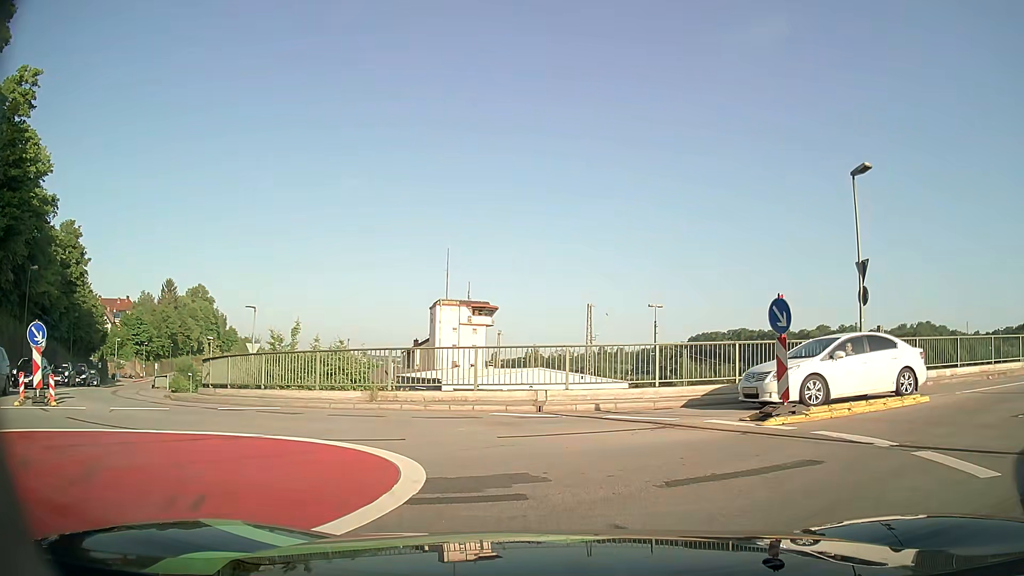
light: Day
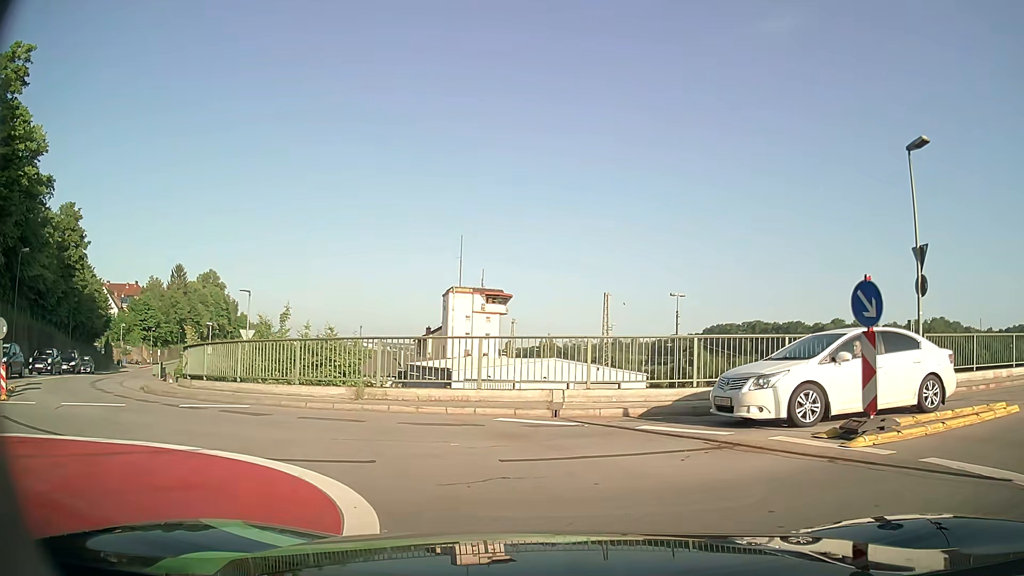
(-0.1, +2.6) m; -1°
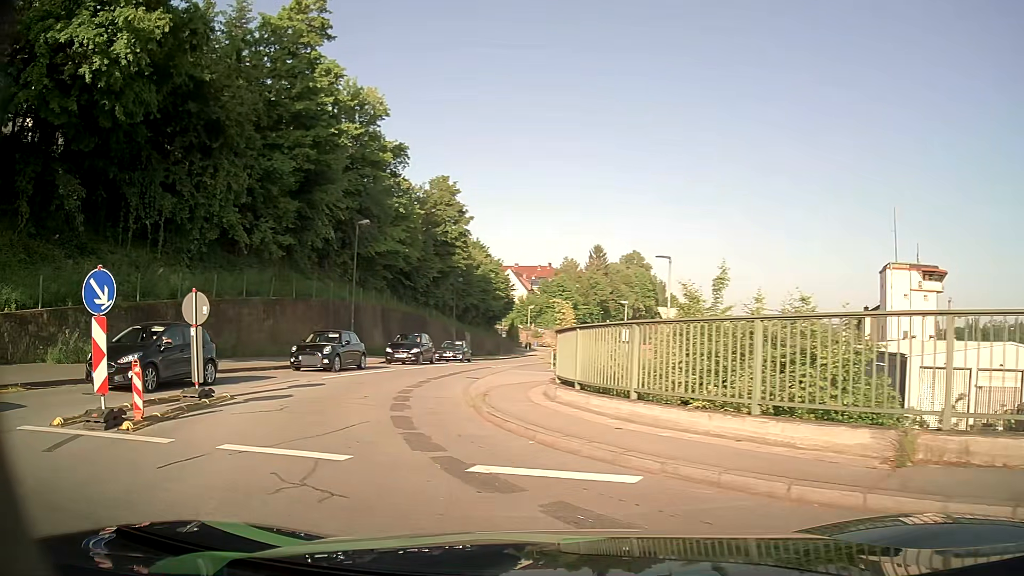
(-2.2, +8.2) m; -36°
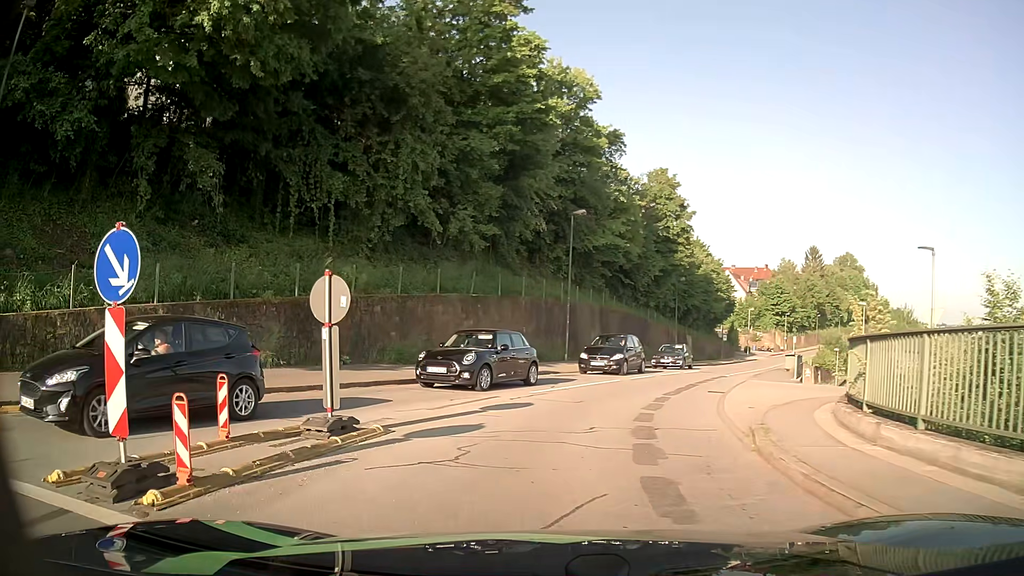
(-0.8, +4.3) m; -19°
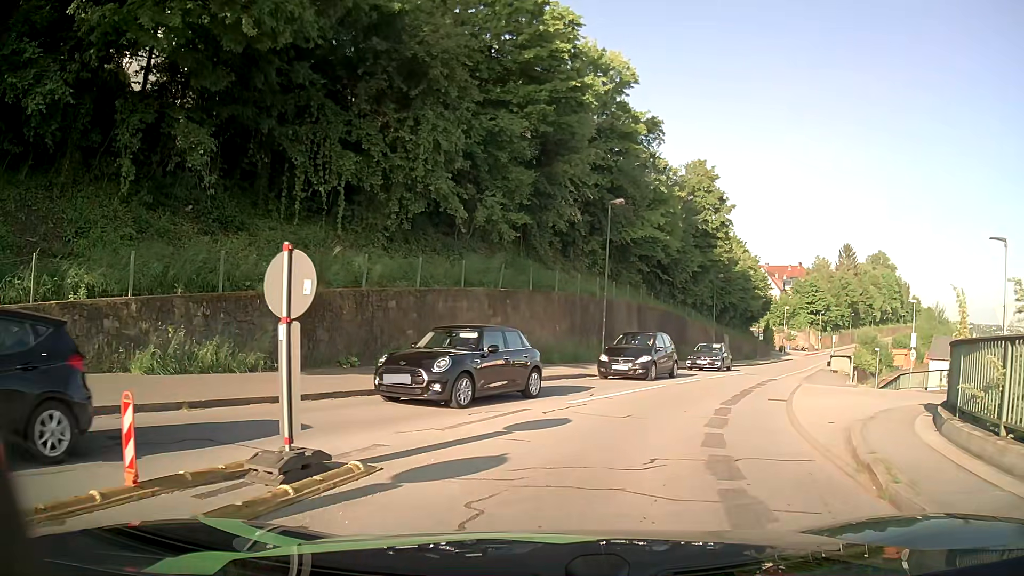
(-0.1, +2.6) m; -3°
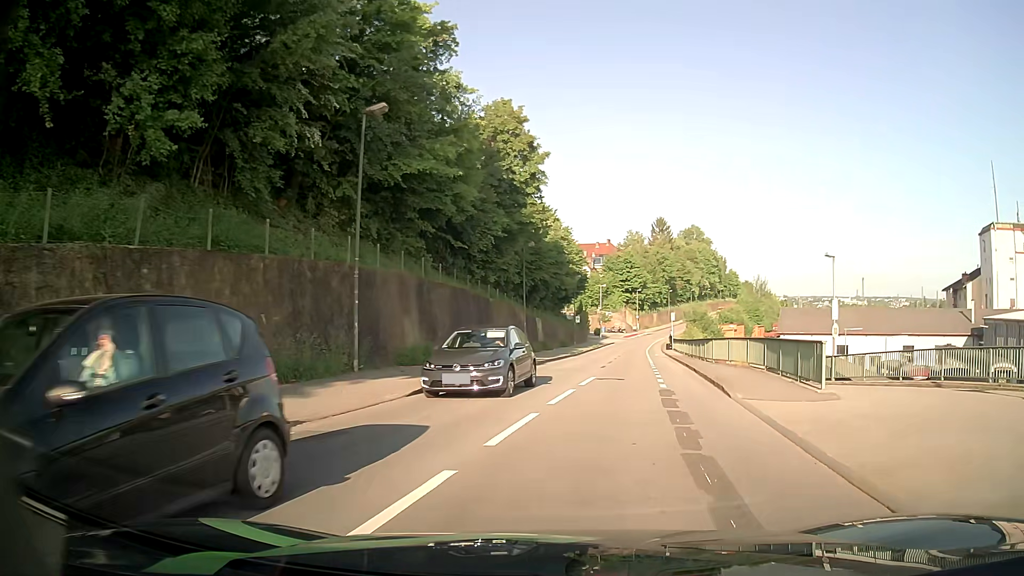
(+2.0, +13.1) m; +17°
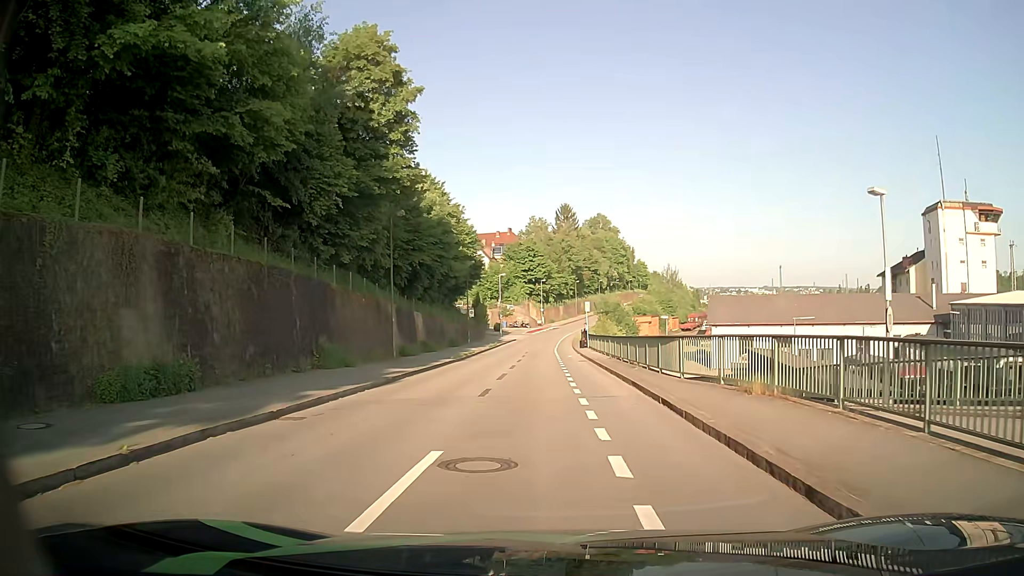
(+1.2, +12.1) m; +8°
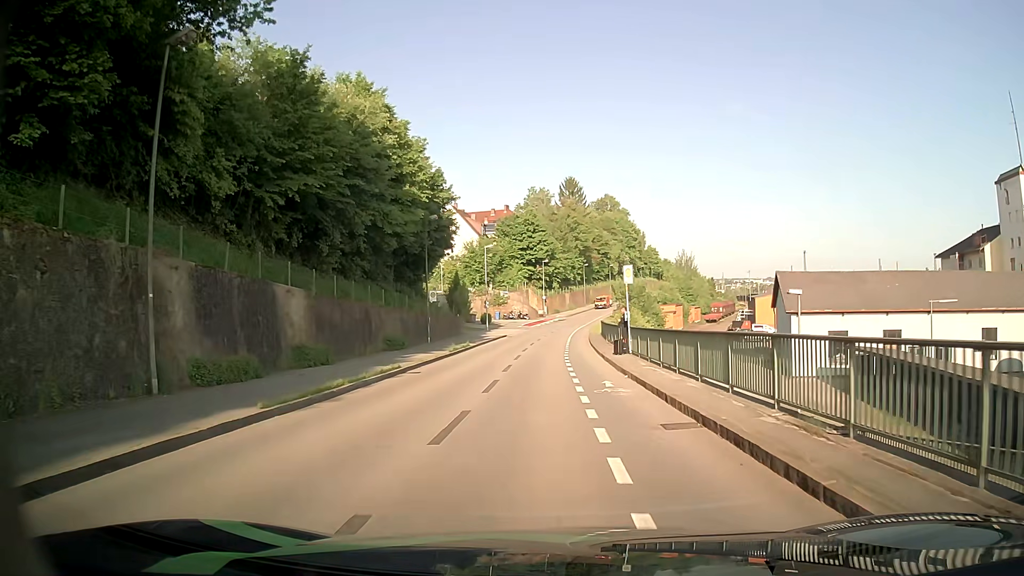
(-0.1, +23.4) m; 0°
(0, +10) (0, +20) (0, +30) (0, +40) (+1, +50) (+2, +60) (+3, +70) (+4, +80) (+5, +90) (+7, +100) m
